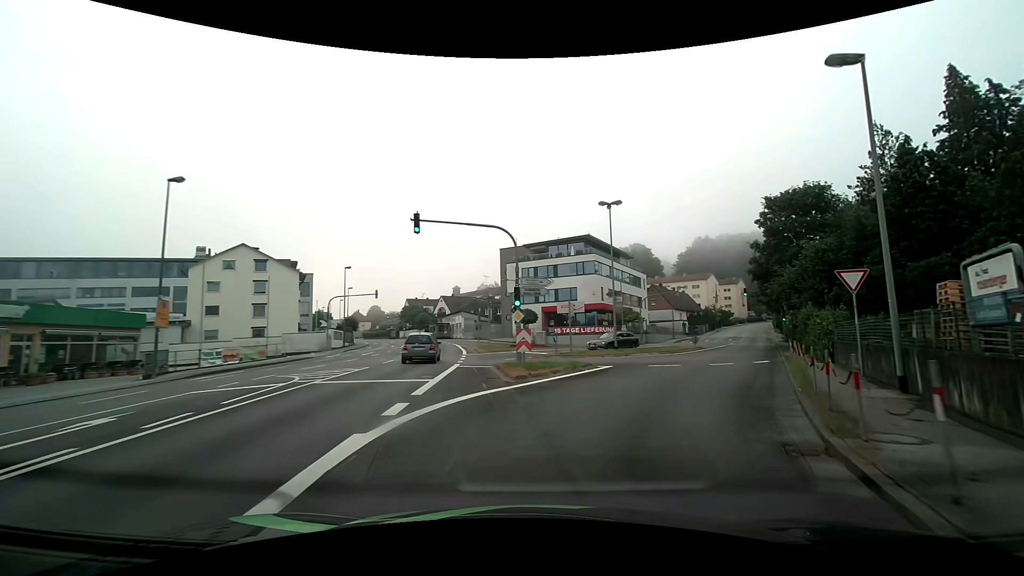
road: tertiary_link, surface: asphalt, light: Day
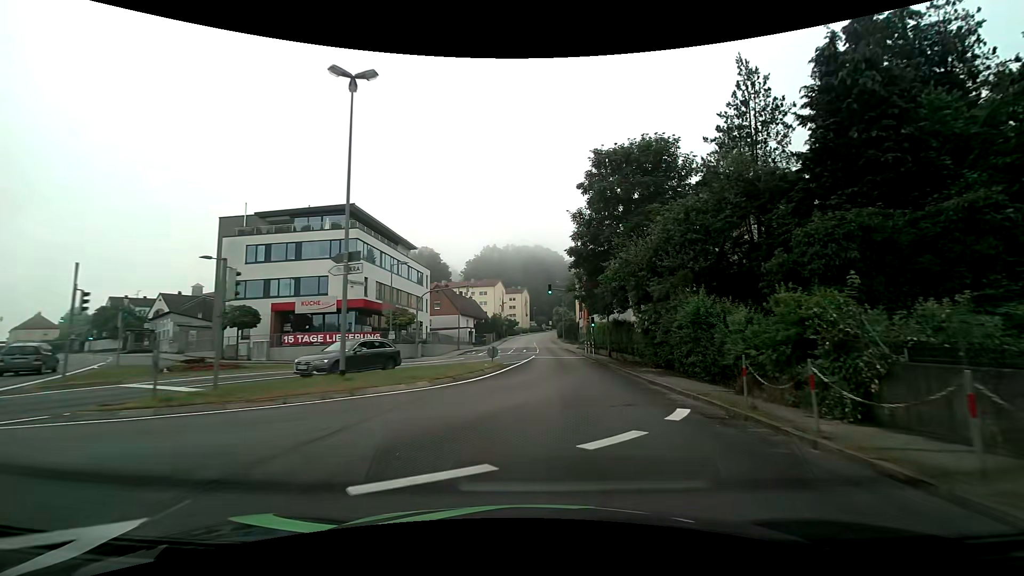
(+4.1, +17.6) m; +25°
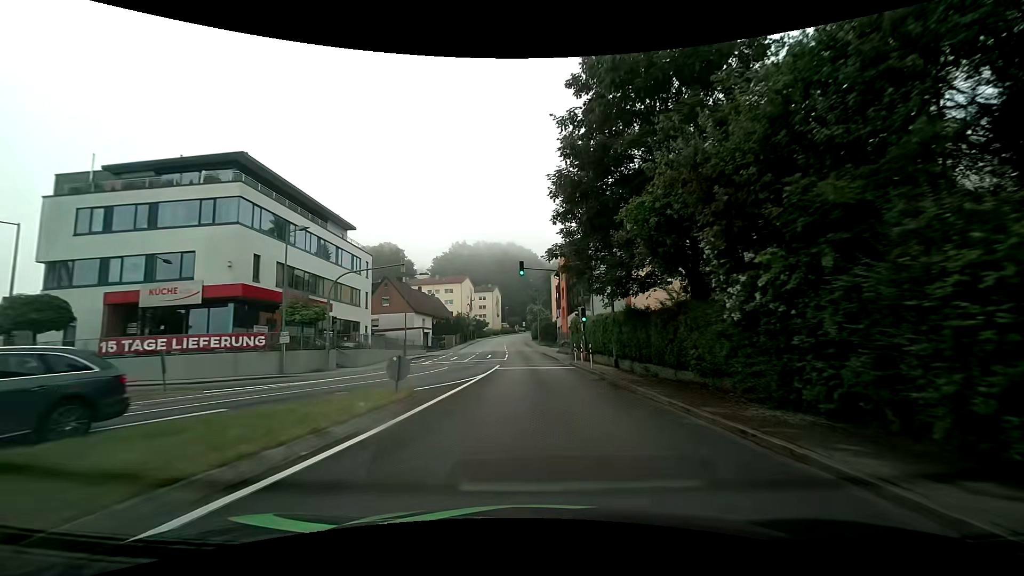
(+0.5, +13.4) m; +3°
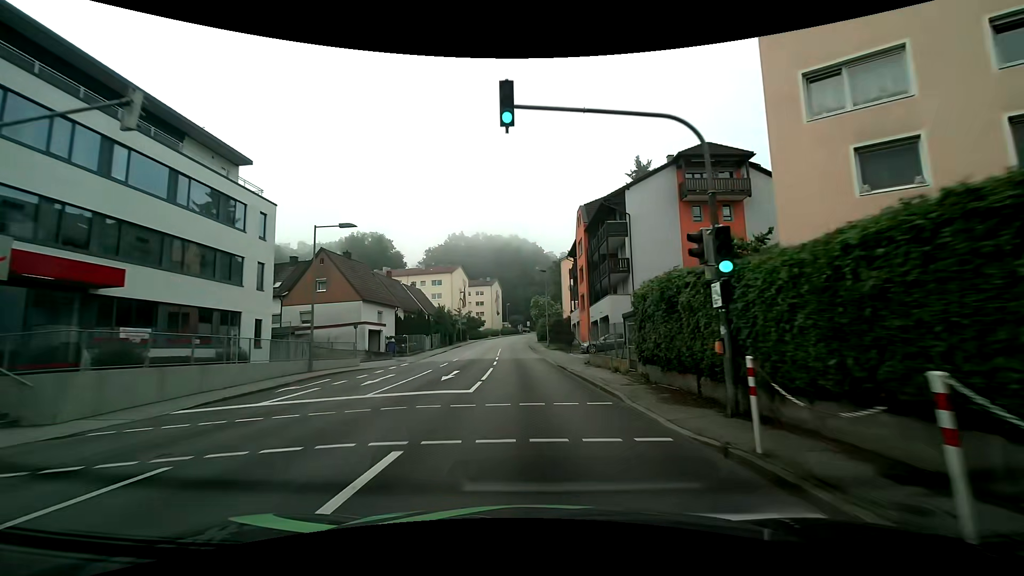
(-0.1, +21.1) m; 0°
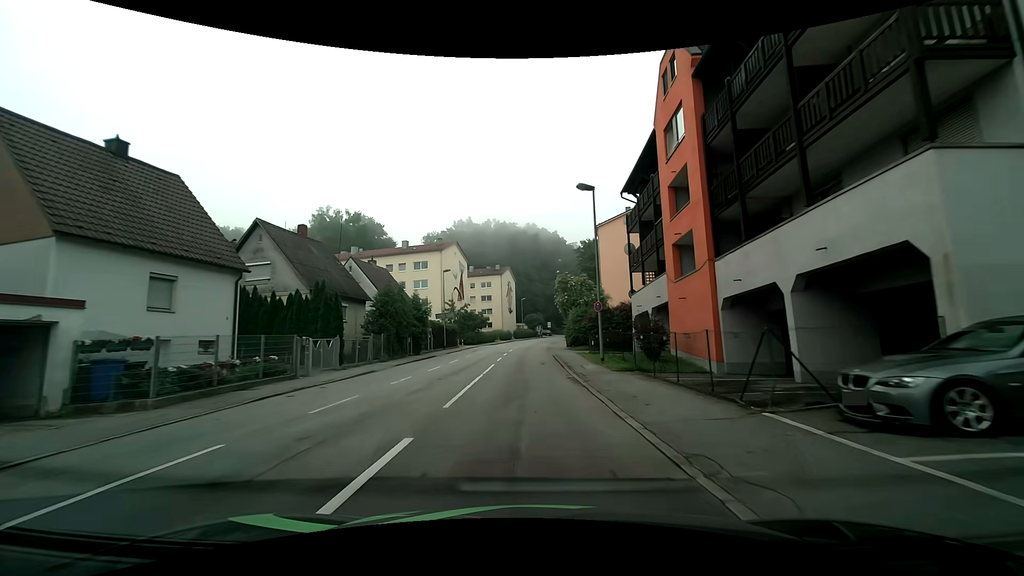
(-0.7, +29.0) m; -3°
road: tertiary
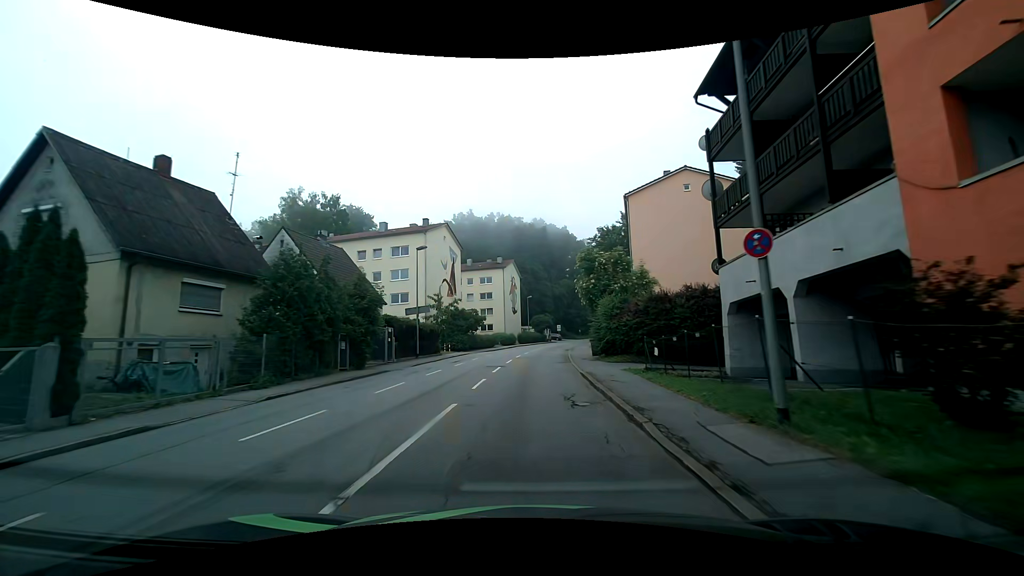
(0.0, +14.7) m; 0°
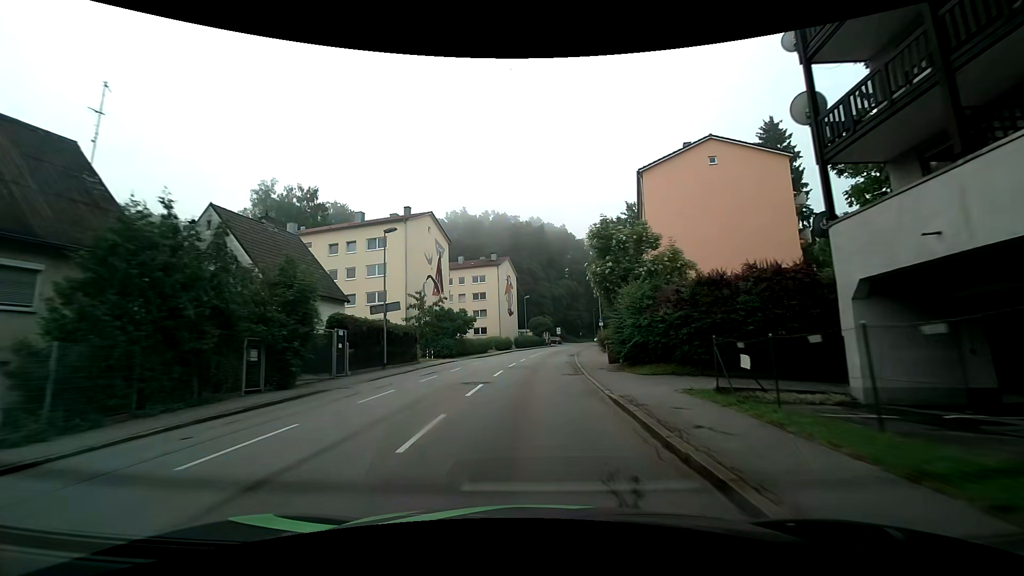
(0.0, +7.4) m; 0°
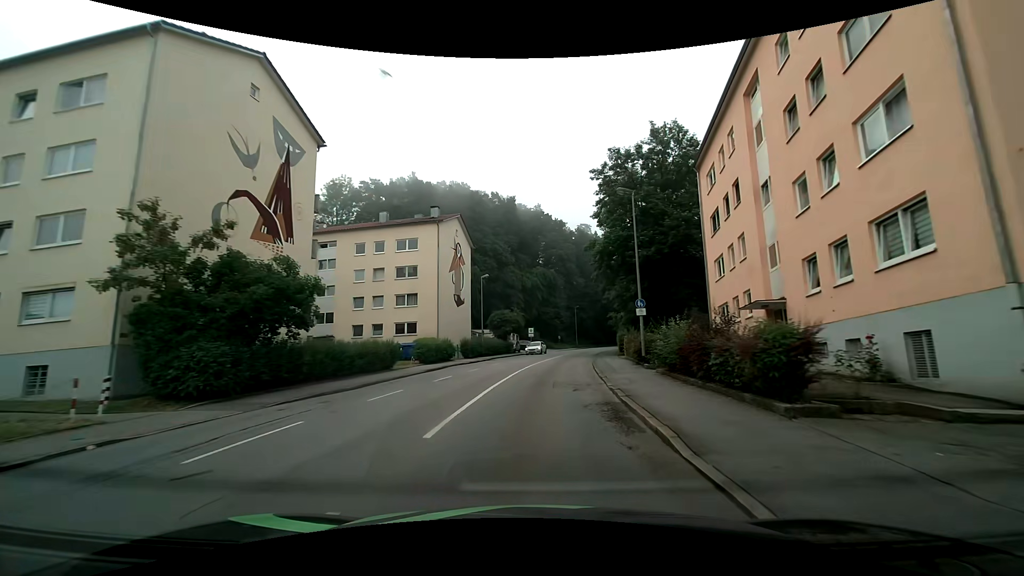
(+0.8, +29.6) m; +4°
(0, +10) (+1, +20) (+2, +30) (+3, +40) (+4, +50) (+6, +60) (+9, +69) (+11, +79) (+14, +88) (+18, +98) m
